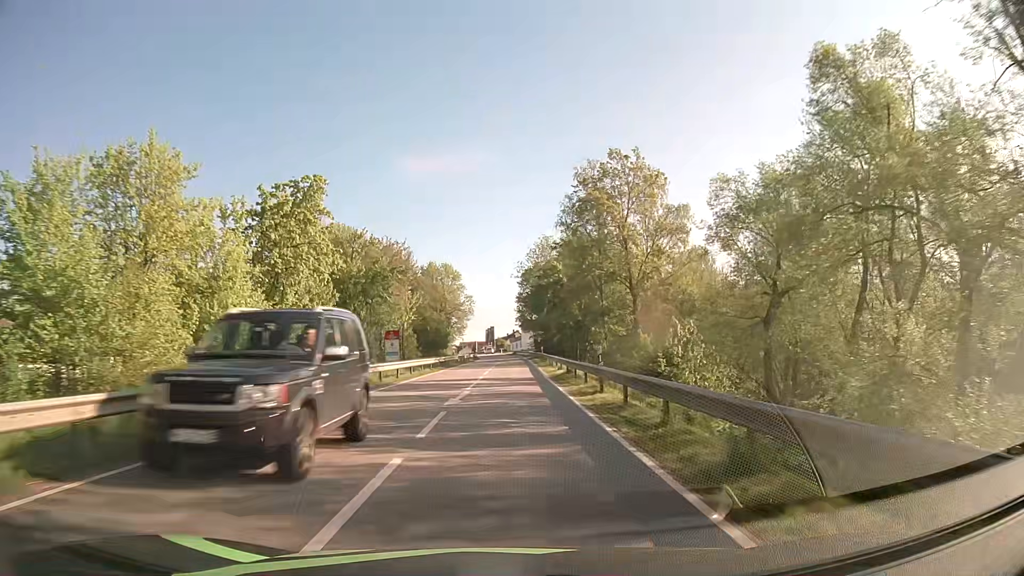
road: tertiary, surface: asphalt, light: Day
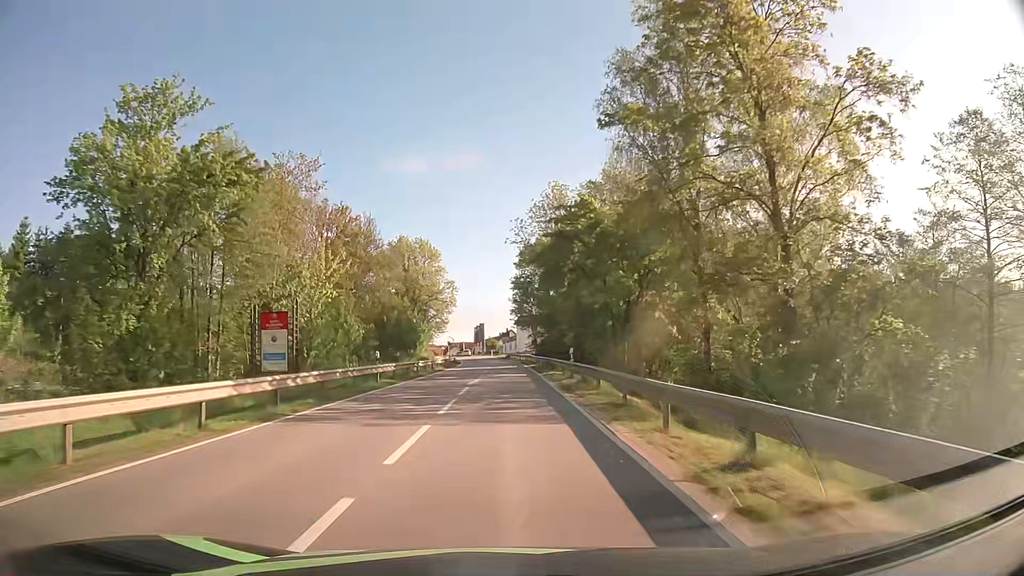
(+0.1, +32.4) m; 0°
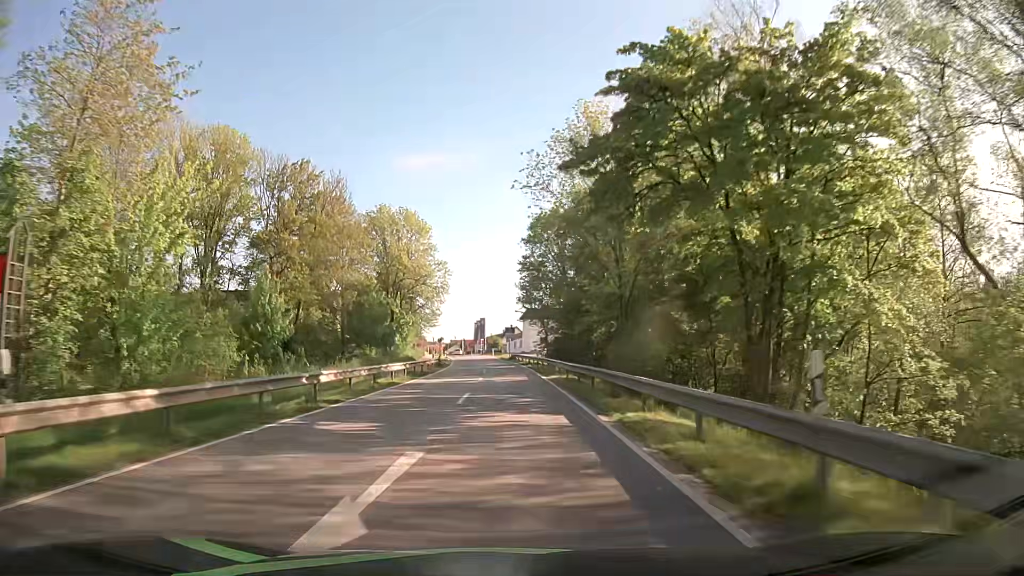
(-0.1, +21.6) m; 0°
